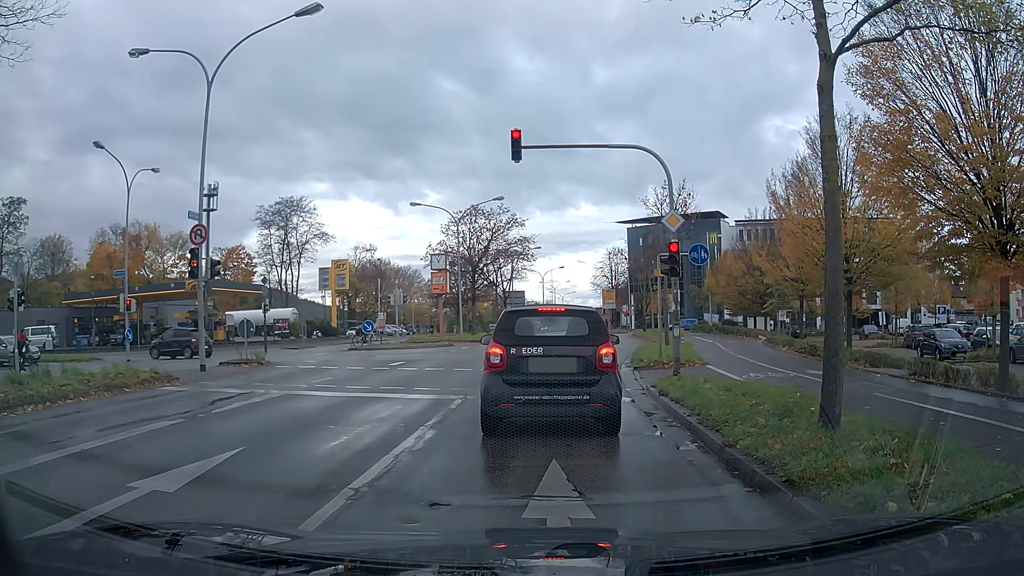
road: primary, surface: asphalt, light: Day
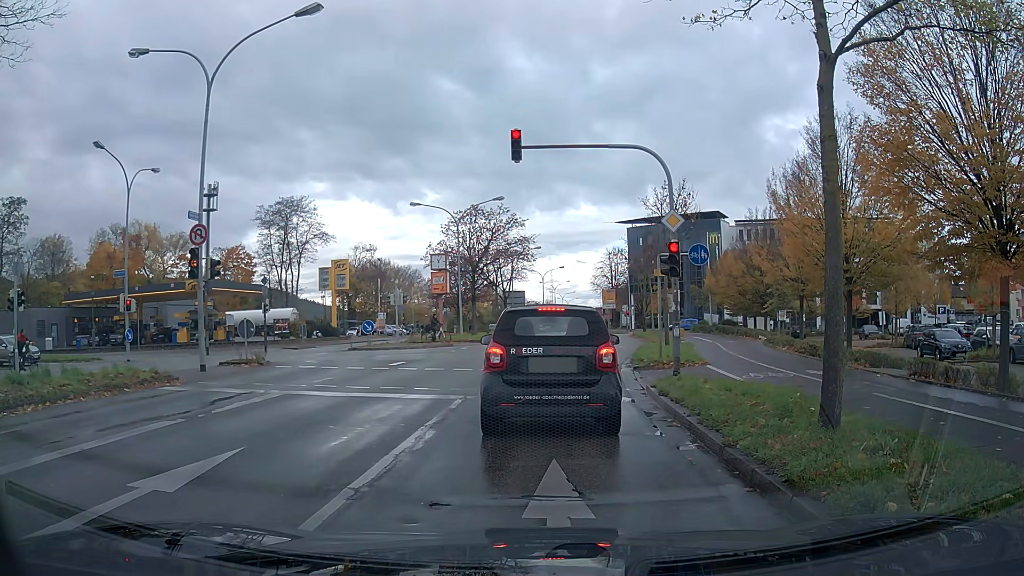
(0.0, 0.0) m; 0°
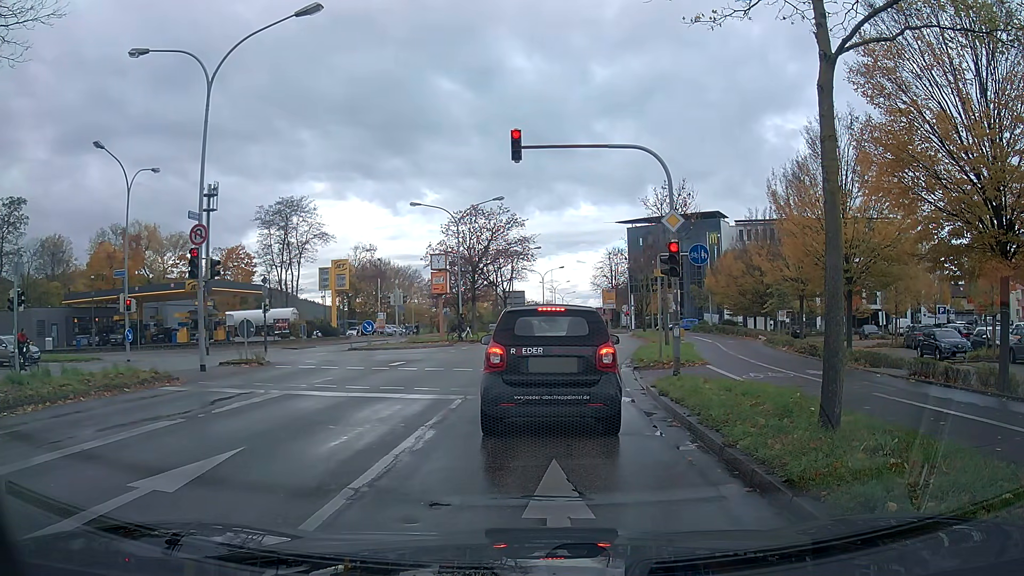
(0.0, 0.0) m; 0°
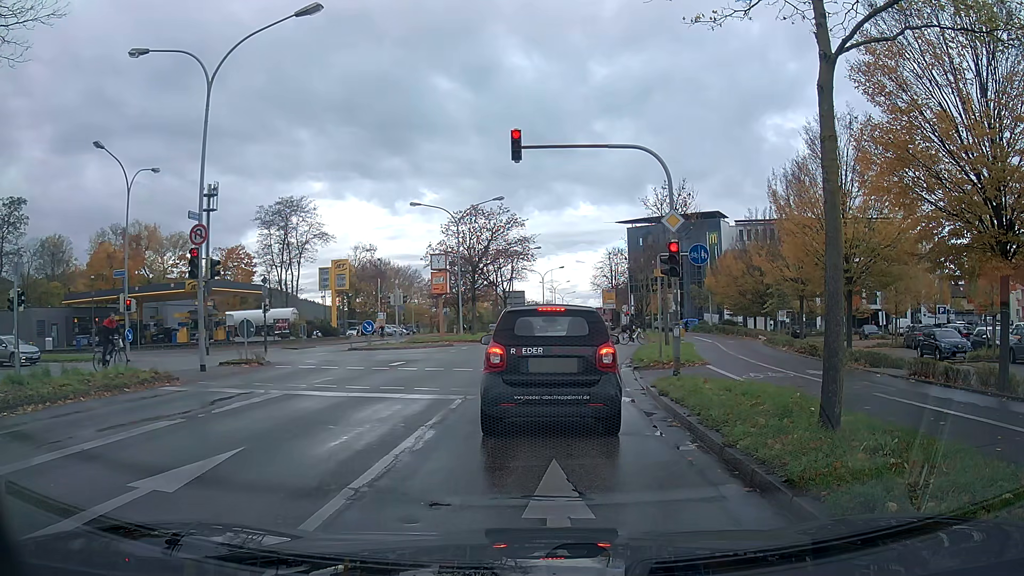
(0.0, 0.0) m; 0°
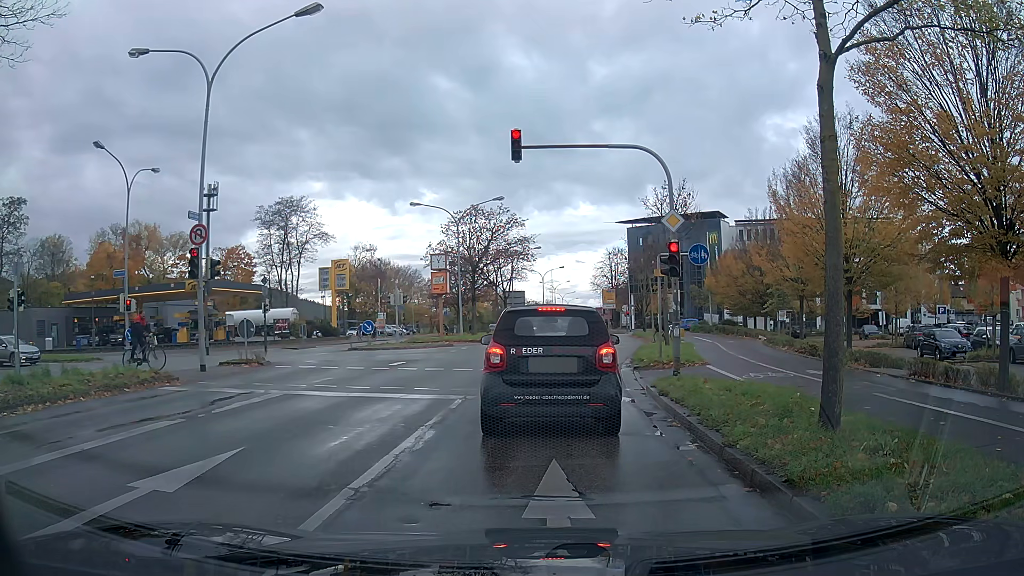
(0.0, 0.0) m; 0°
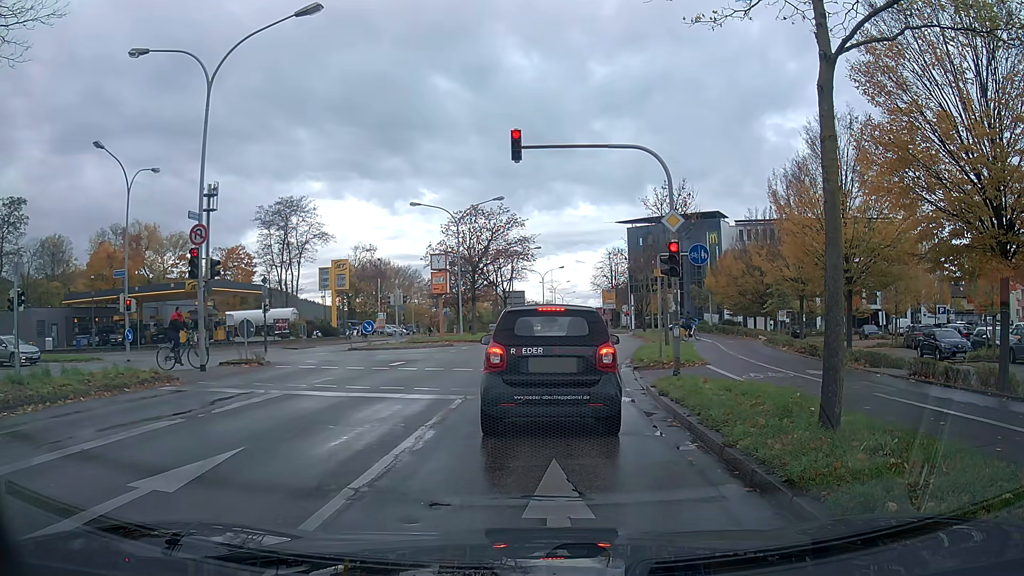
(0.0, 0.0) m; 0°
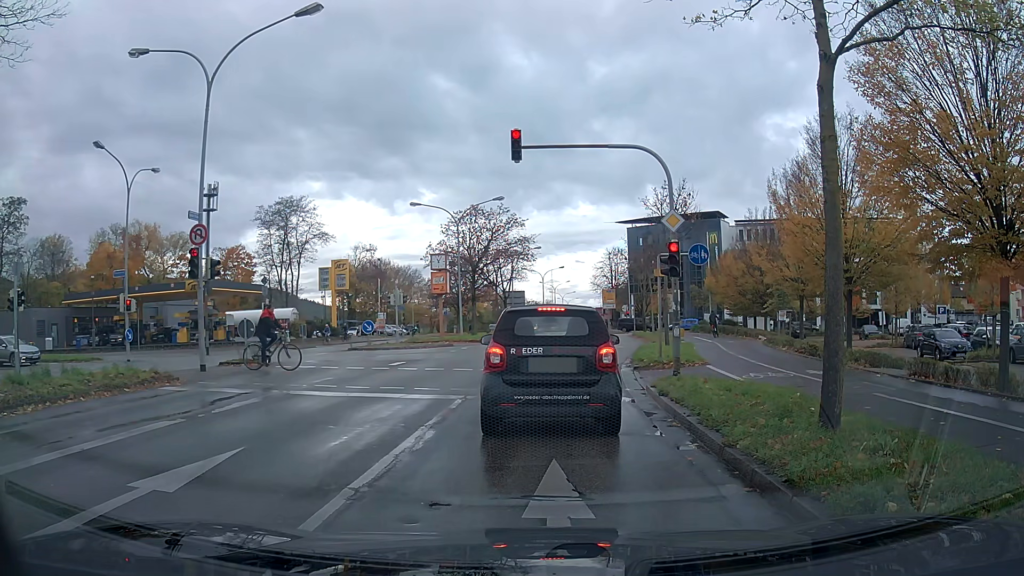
(0.0, 0.0) m; 0°
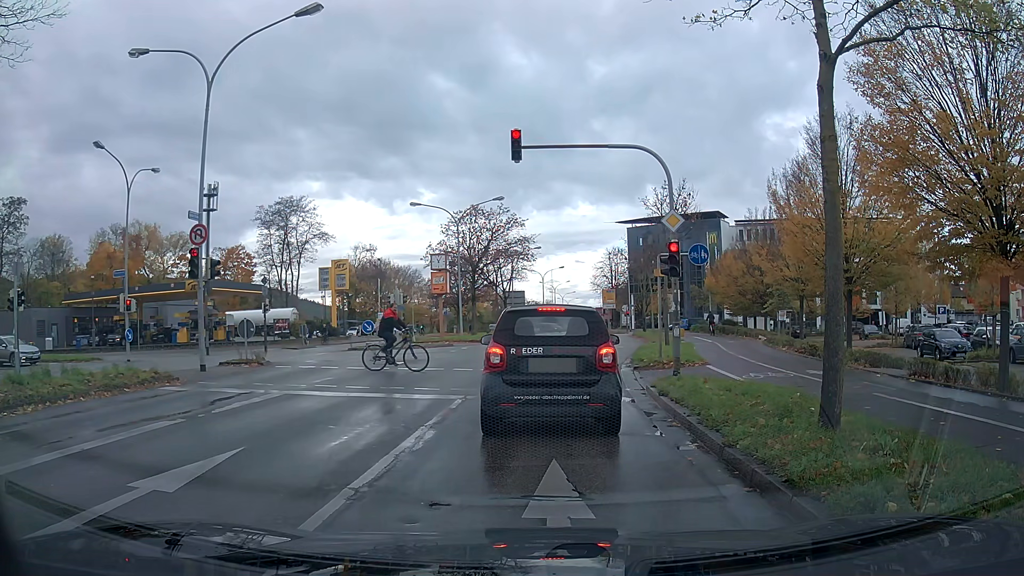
(0.0, 0.0) m; 0°
